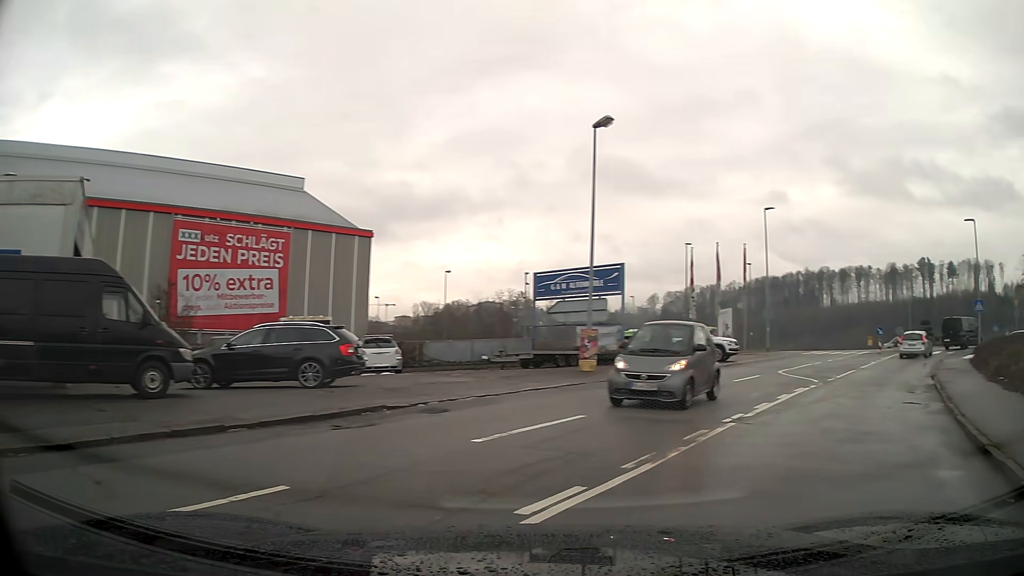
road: residential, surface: asphalt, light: Day
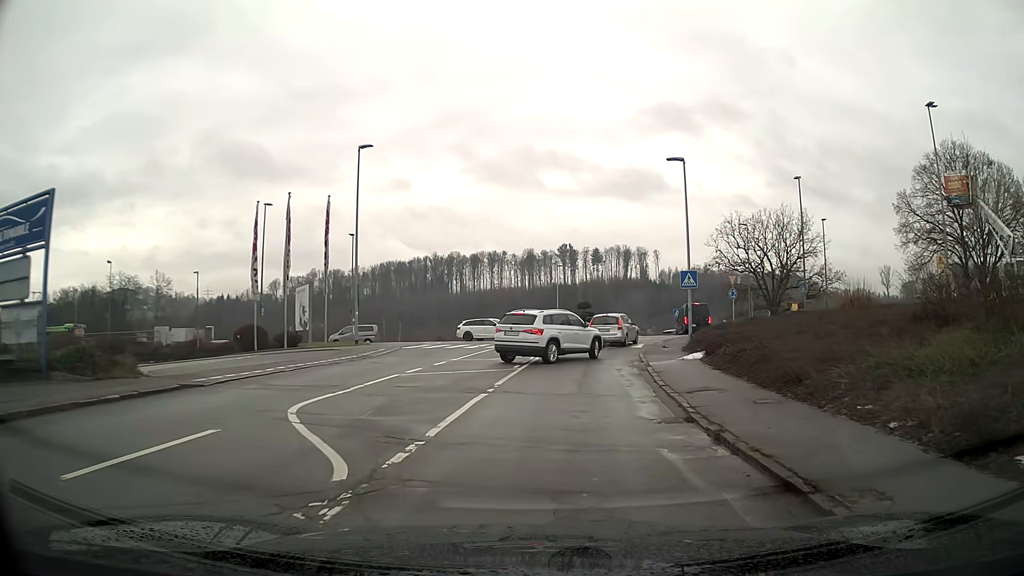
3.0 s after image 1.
(+4.6, +13.6) m; +26°
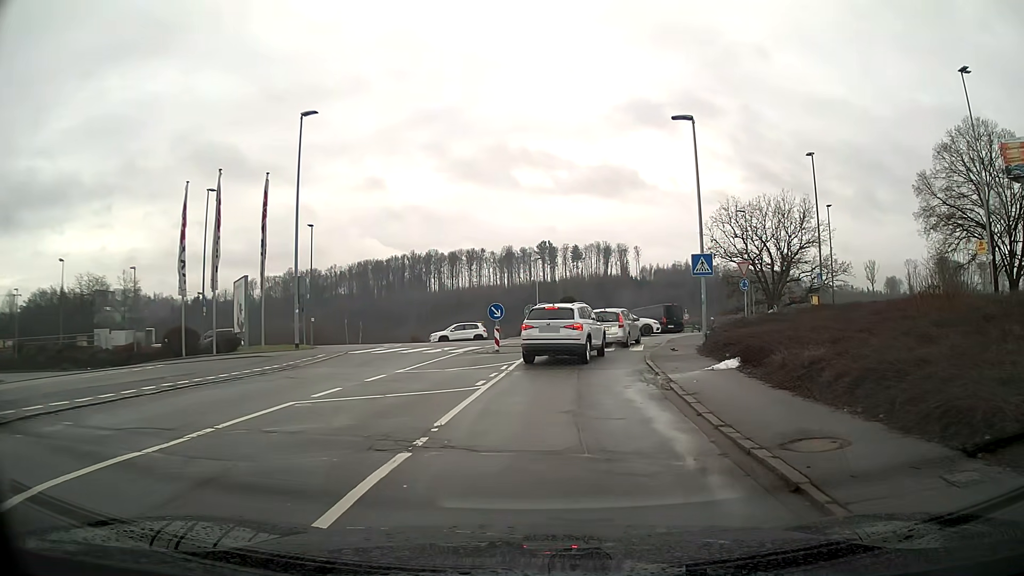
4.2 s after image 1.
(+0.1, +5.8) m; +1°
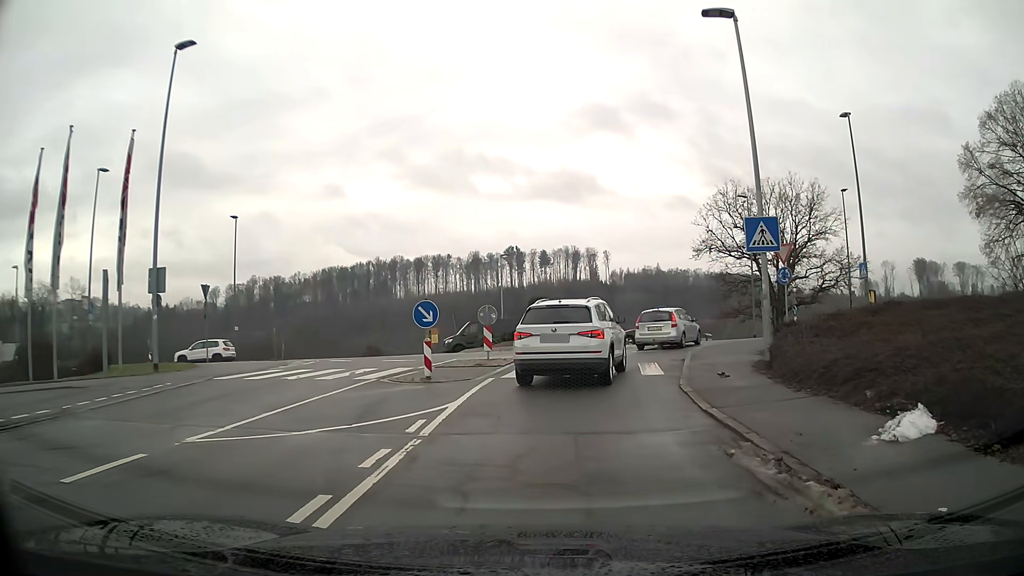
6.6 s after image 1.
(+0.2, +9.0) m; +2°
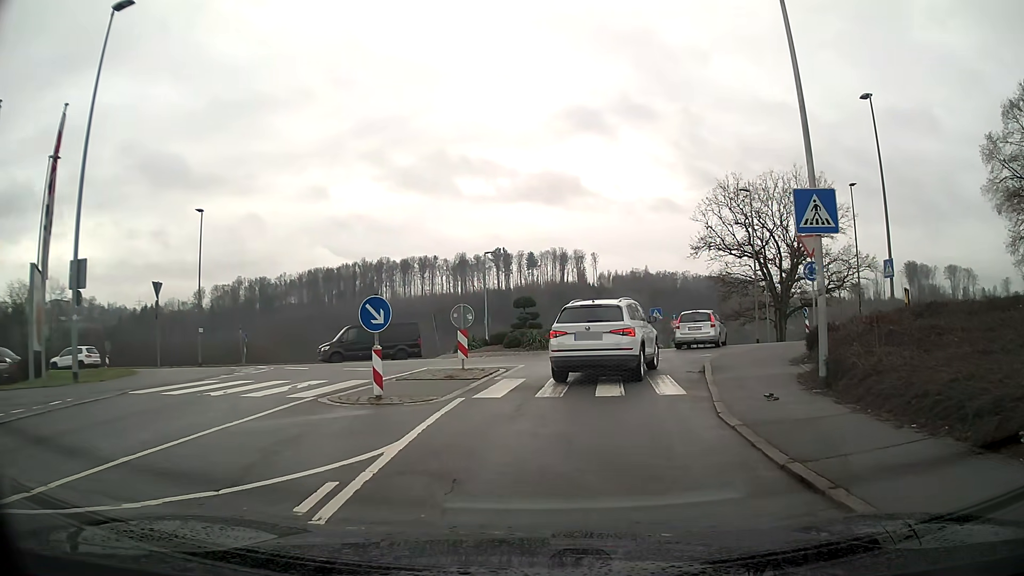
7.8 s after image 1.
(0.0, +3.5) m; +1°
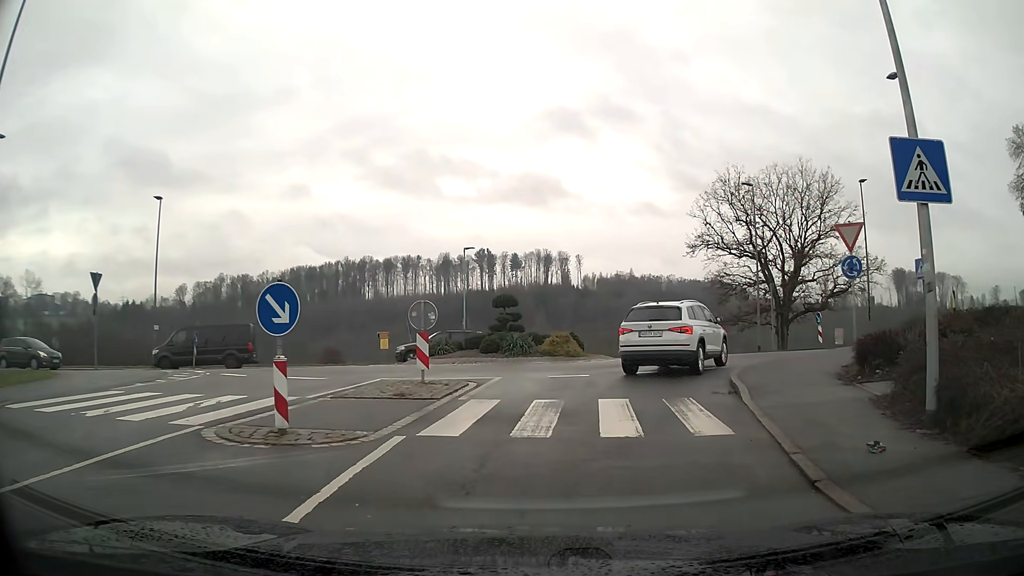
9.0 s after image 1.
(+0.1, +3.8) m; +3°
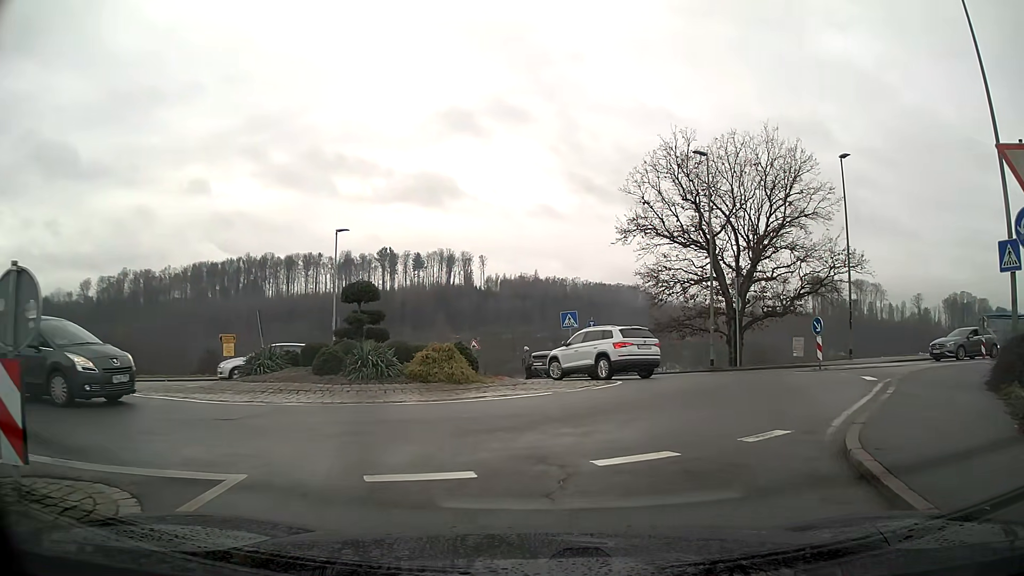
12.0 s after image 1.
(+0.6, +9.7) m; +8°
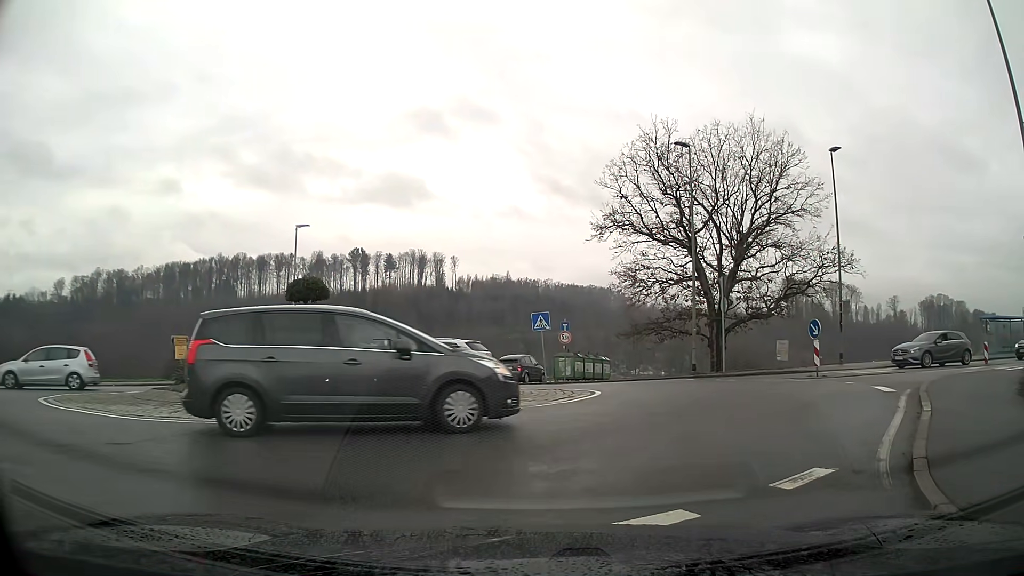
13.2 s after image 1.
(0.0, +2.0) m; +1°
(+2, +10) (+3, +19) (-4, +26) (-14, +23) (-22, +18) (-32, +15) (-41, +12) (-51, +10) (-61, +8) (-71, +6) m
